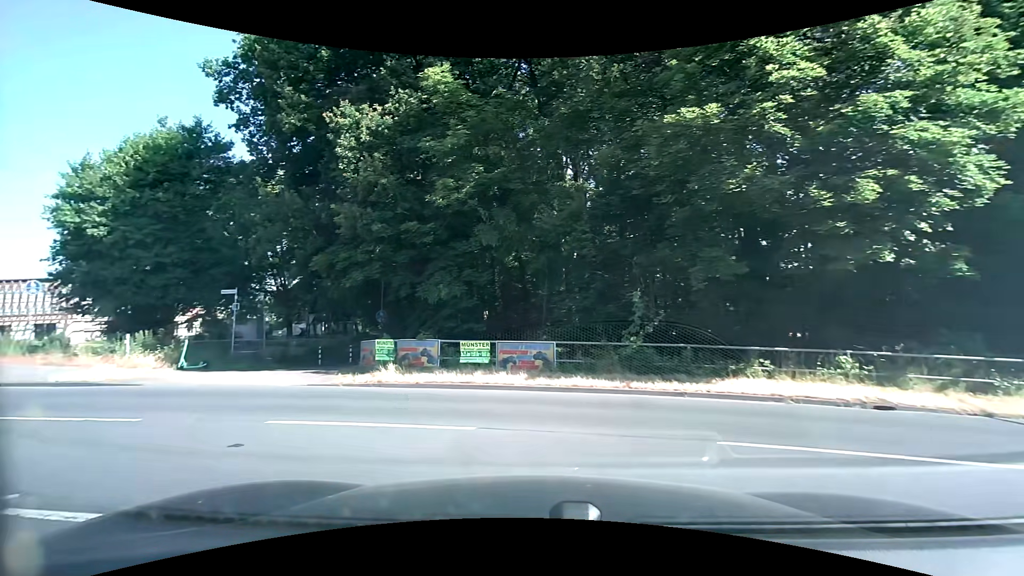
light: Day
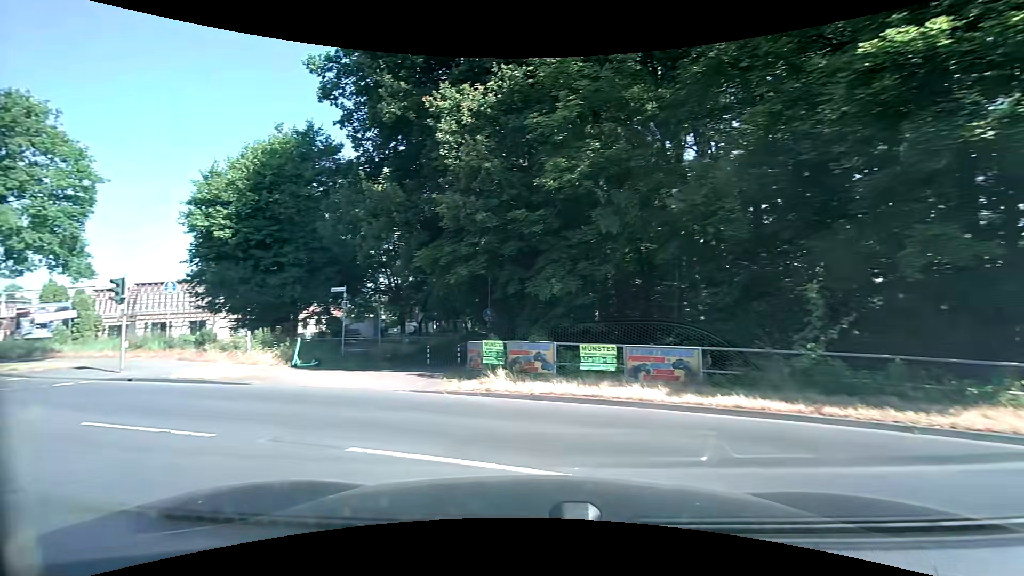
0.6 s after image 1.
(-0.2, +2.2) m; -11°
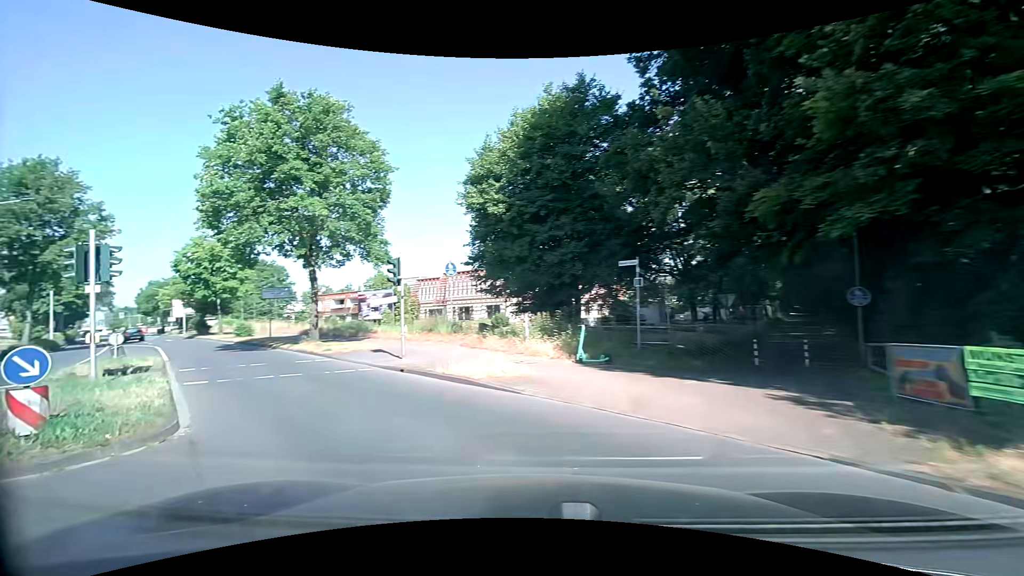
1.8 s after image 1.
(-1.7, +5.8) m; -30°
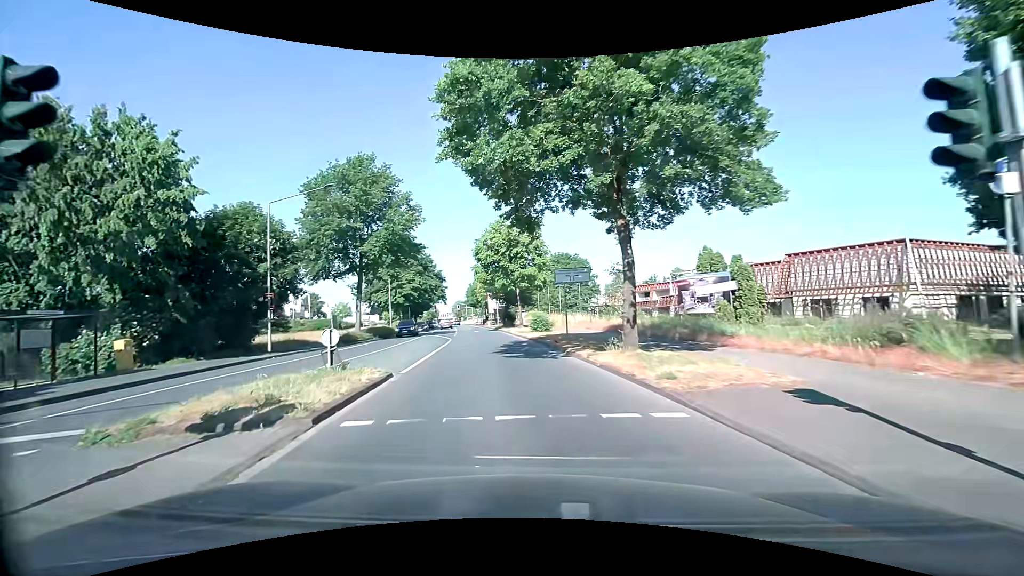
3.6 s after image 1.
(-4.6, +11.3) m; -35°
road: secondary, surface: asphalt
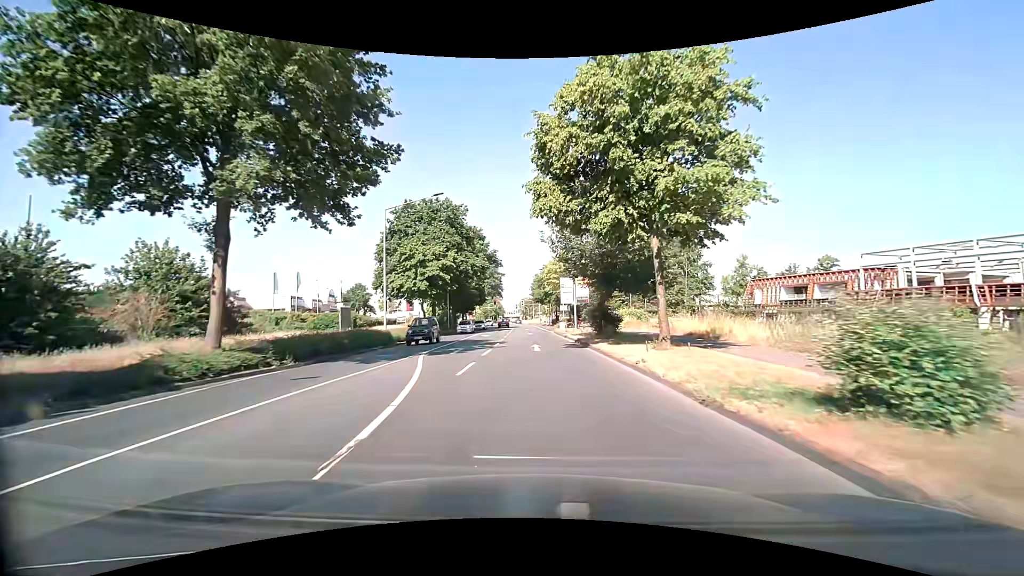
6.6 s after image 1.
(-2.8, +28.3) m; -8°
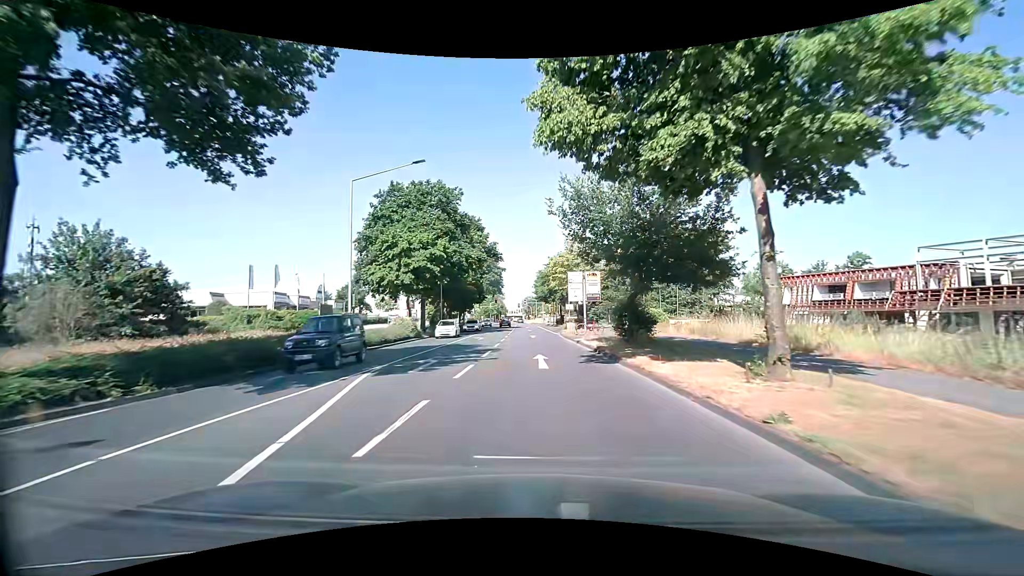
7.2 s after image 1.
(0.0, +6.9) m; 0°
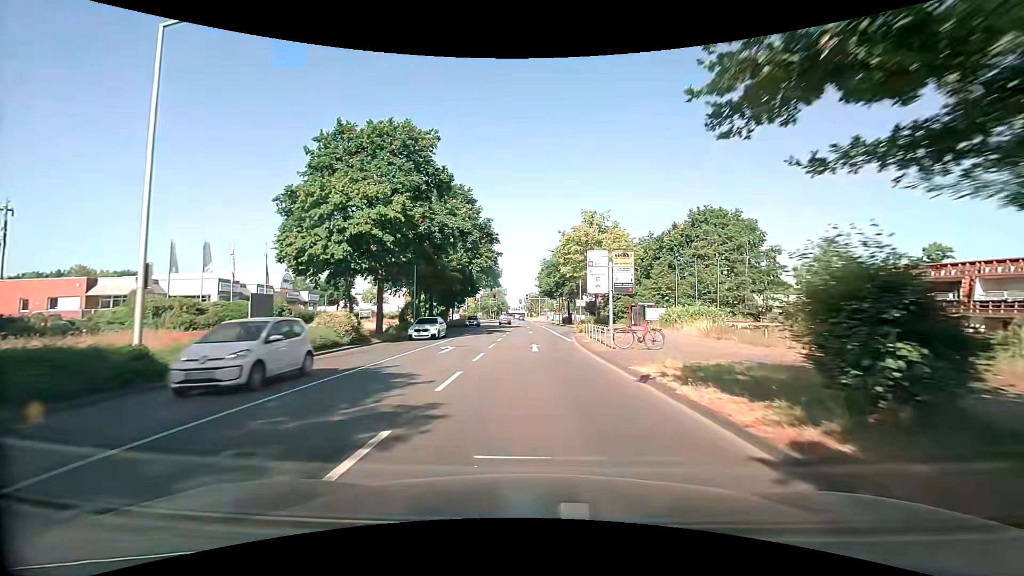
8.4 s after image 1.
(-0.1, +14.2) m; 0°
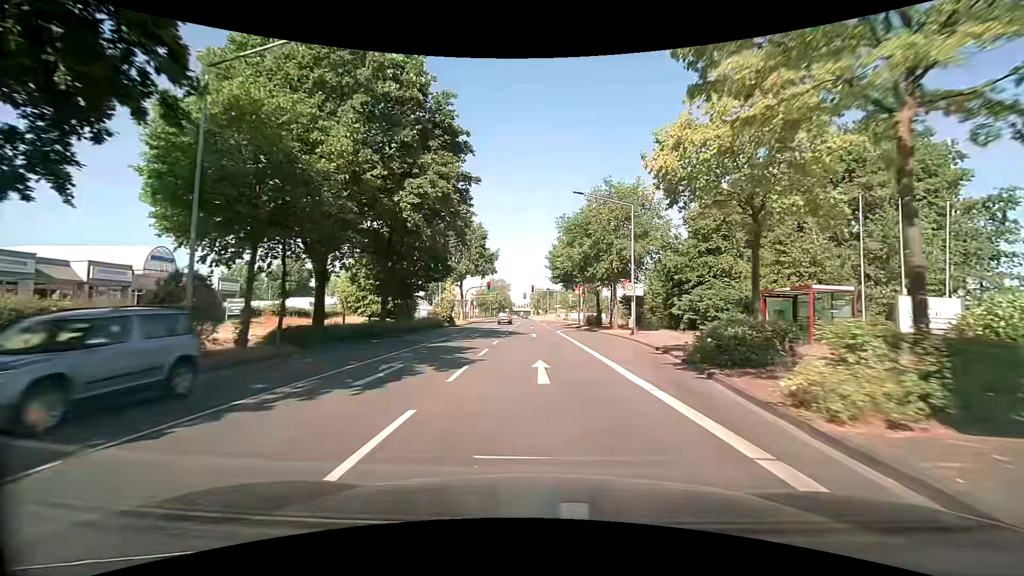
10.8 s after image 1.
(-0.4, +29.2) m; -1°
(0, +10) (0, +20) (0, +30) (0, +40) (-1, +50) (-1, +60) (-1, +70) (-1, +80) (-1, +90) (-2, +100) m
